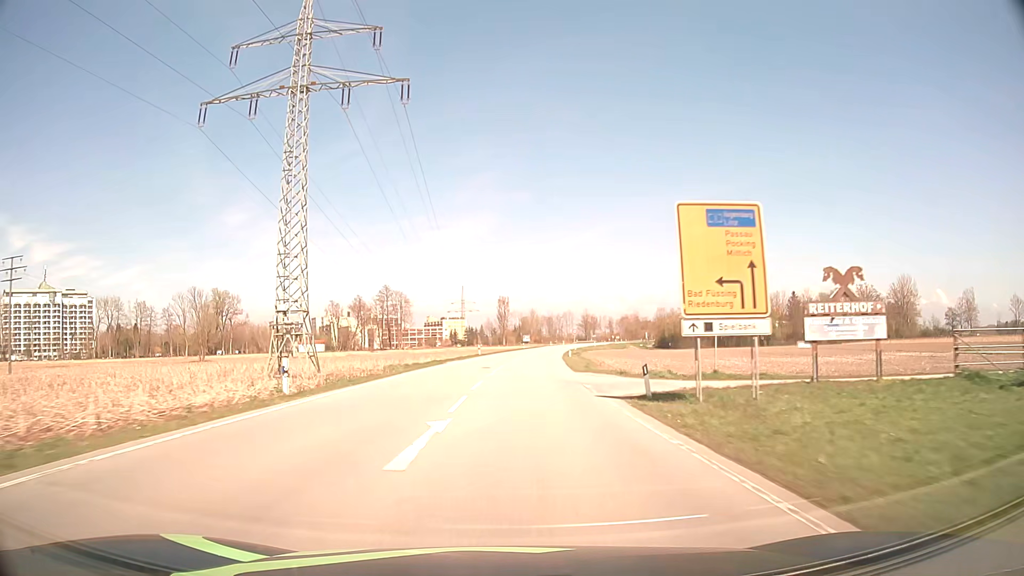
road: secondary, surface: asphalt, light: Day
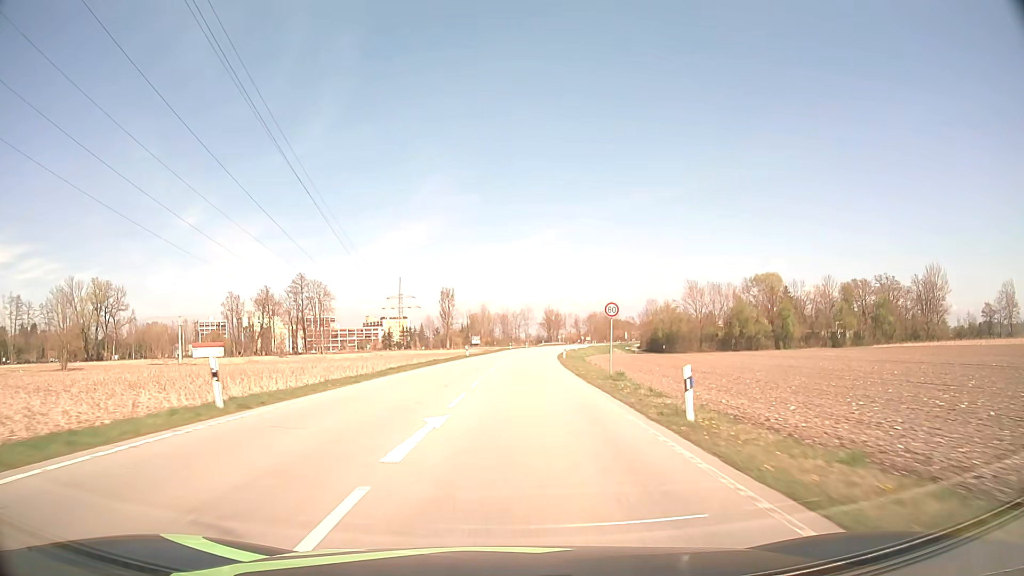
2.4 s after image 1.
(+2.2, +53.8) m; +4°
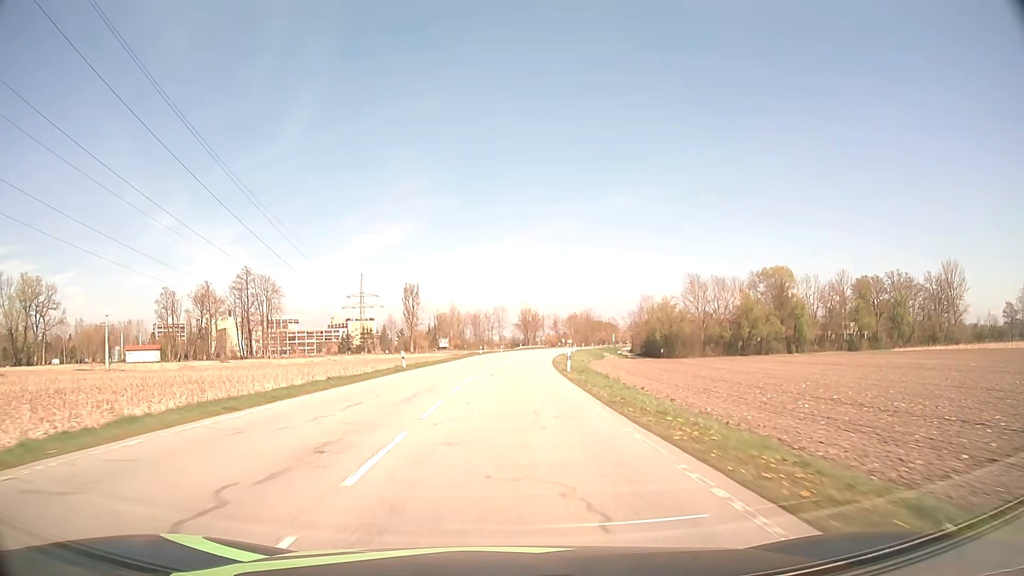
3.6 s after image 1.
(+0.5, +25.4) m; +2°
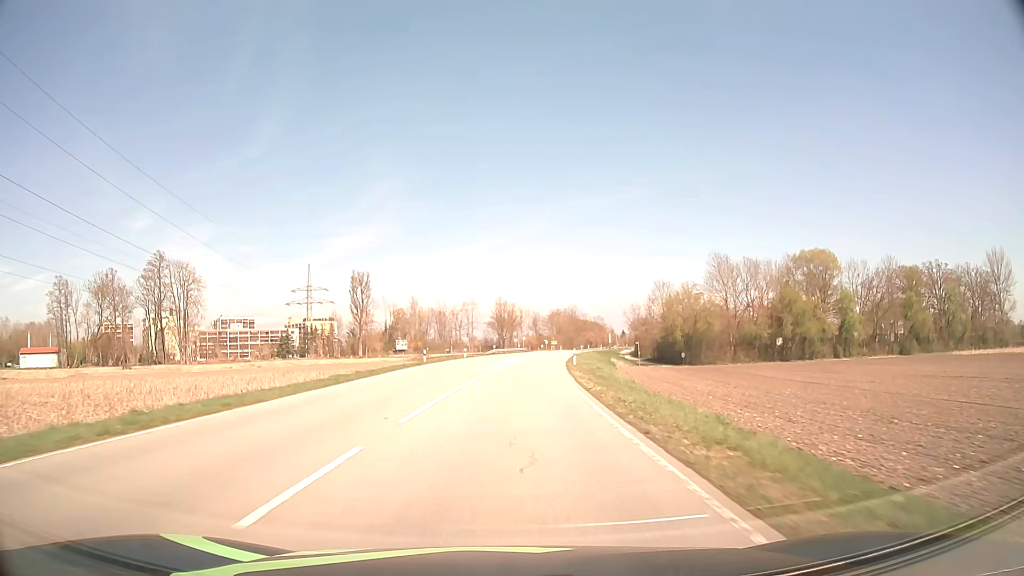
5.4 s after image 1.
(+0.8, +37.5) m; +2°
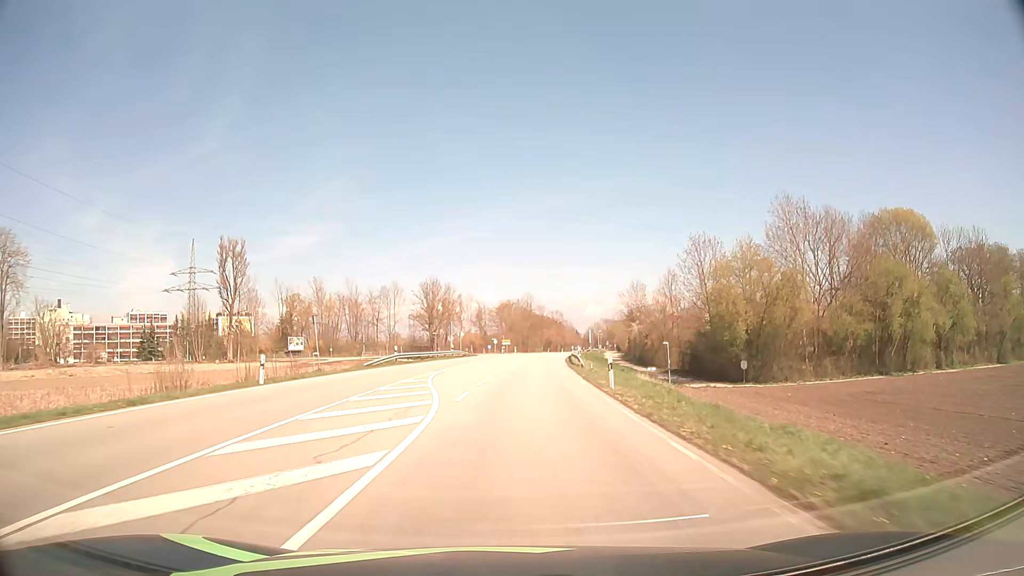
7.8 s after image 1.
(+2.0, +50.1) m; +5°
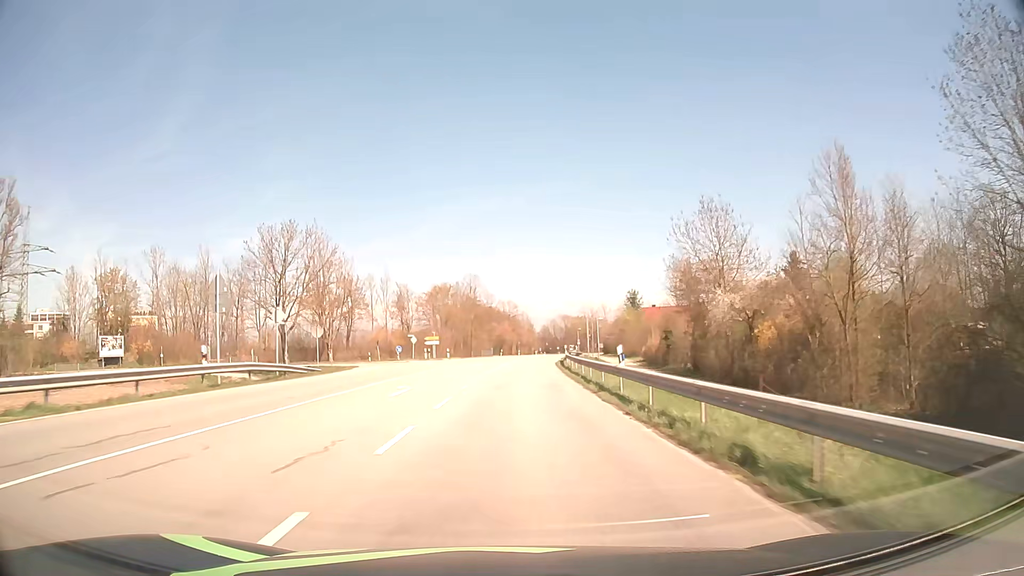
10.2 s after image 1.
(+2.3, +50.4) m; +5°
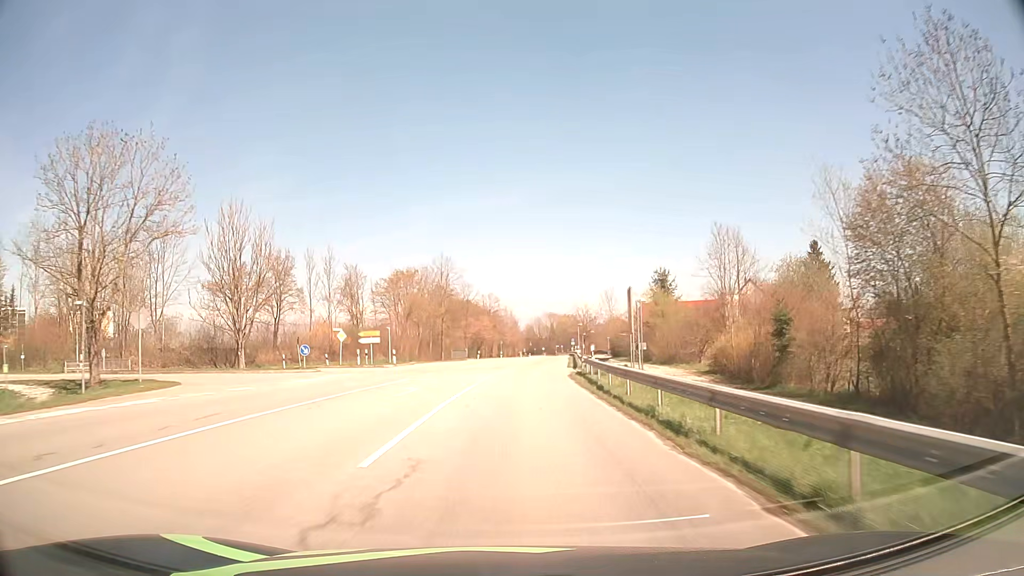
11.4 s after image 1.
(+0.3, +25.1) m; +1°
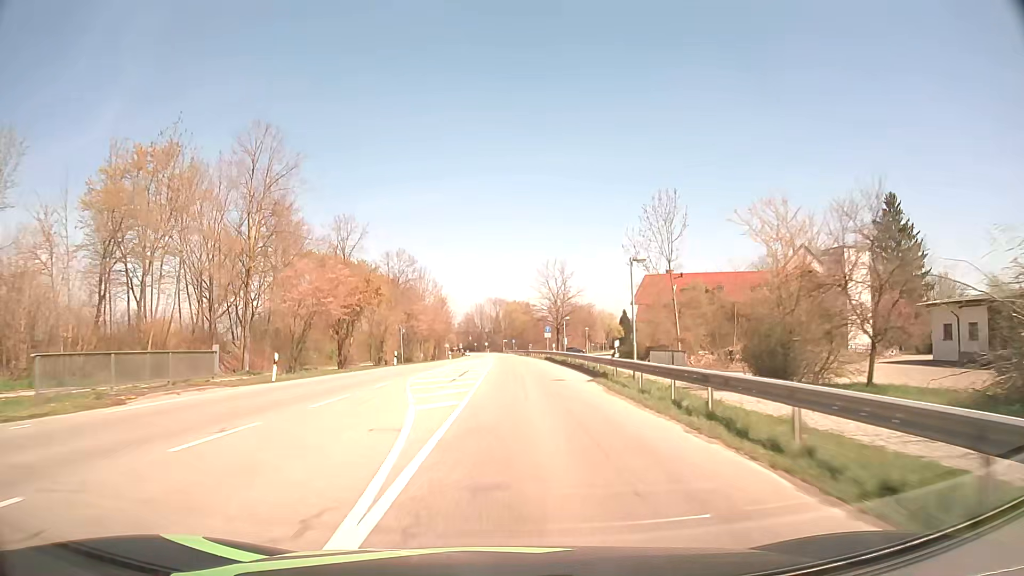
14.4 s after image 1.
(+2.8, +60.7) m; +5°
(0, +10) (0, +20) (0, +30) (0, +40) (0, +50) (0, +60) (0, +70) (0, +80) (0, +90) (-1, +100) m
